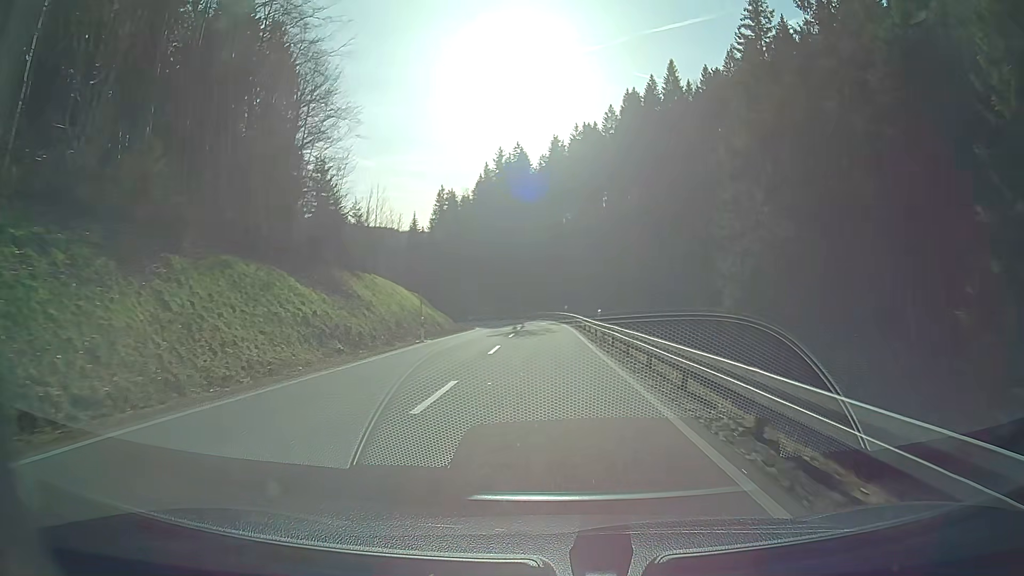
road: secondary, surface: asphalt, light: Day
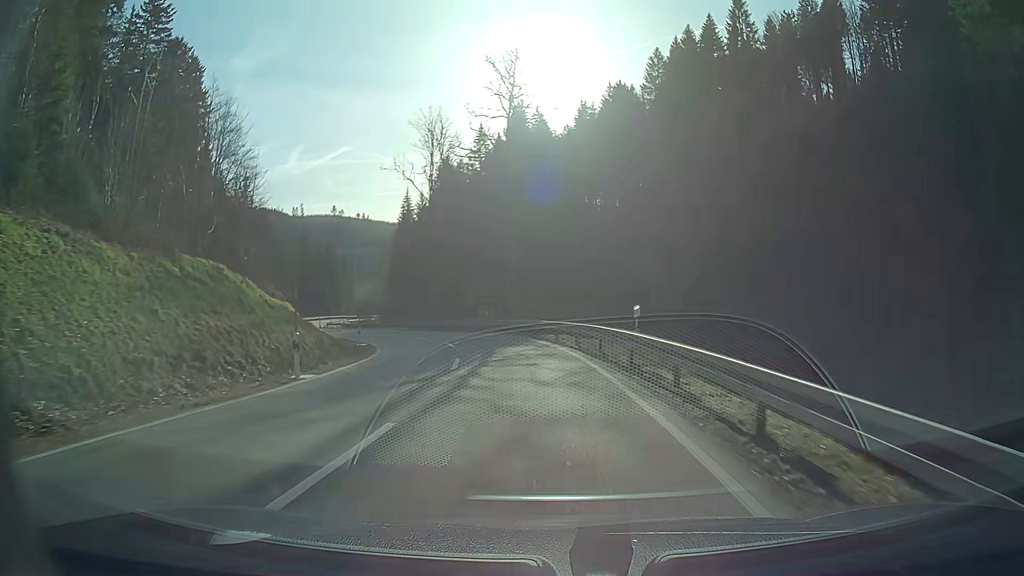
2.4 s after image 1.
(-0.4, +40.2) m; -3°
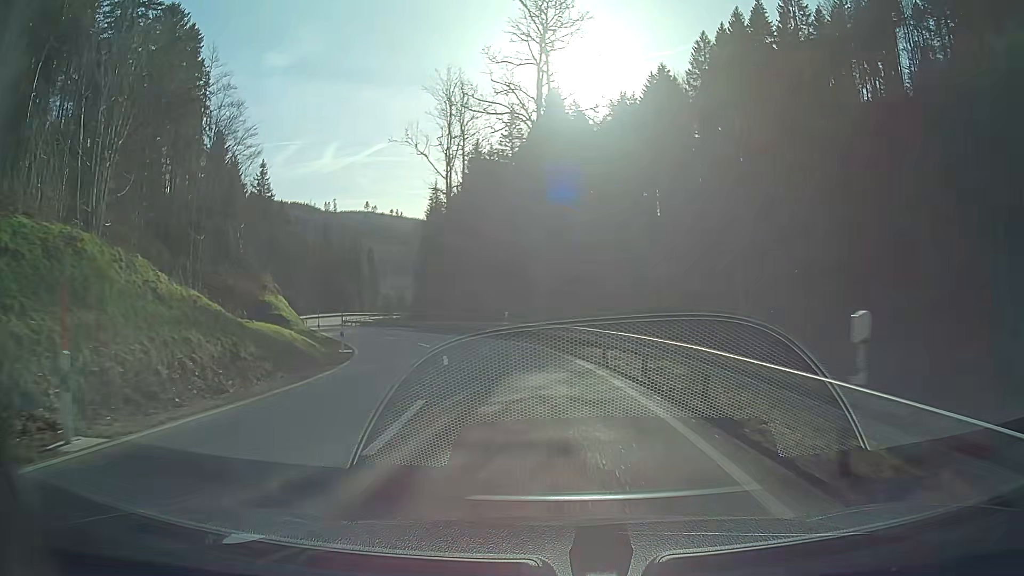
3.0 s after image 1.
(-0.3, +9.6) m; -3°
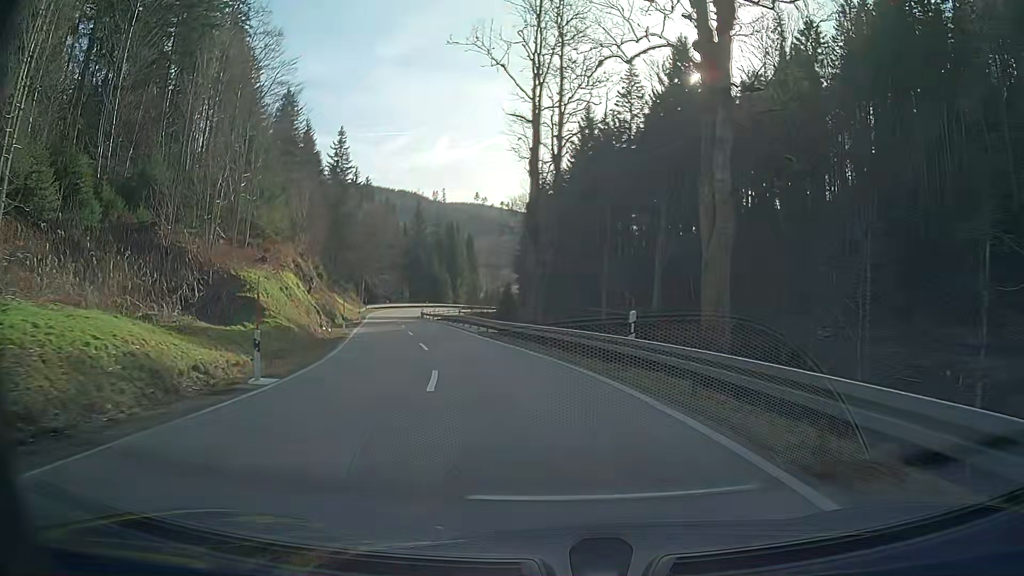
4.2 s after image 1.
(-1.6, +18.7) m; -10°
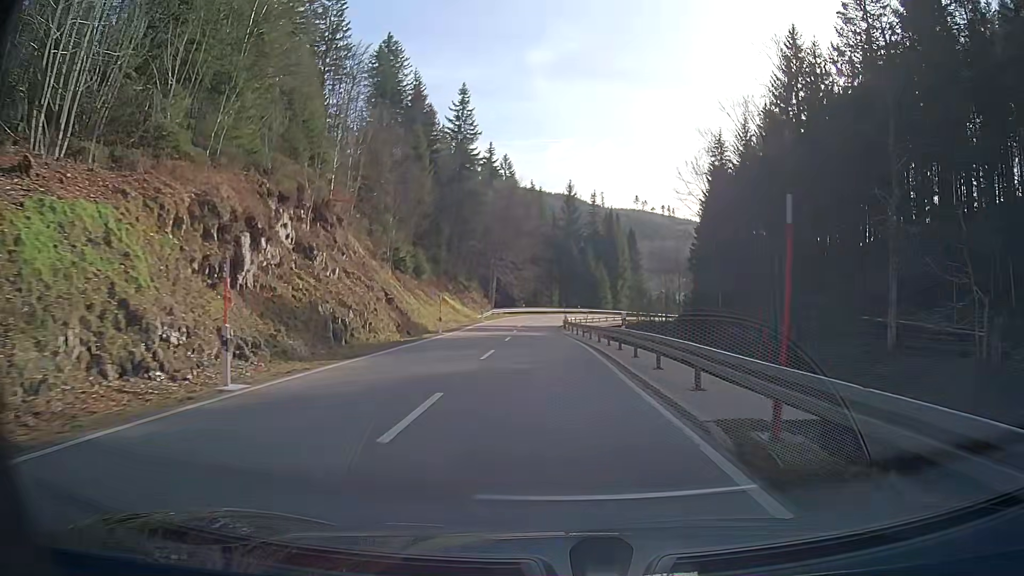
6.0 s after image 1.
(-3.4, +29.0) m; -12°
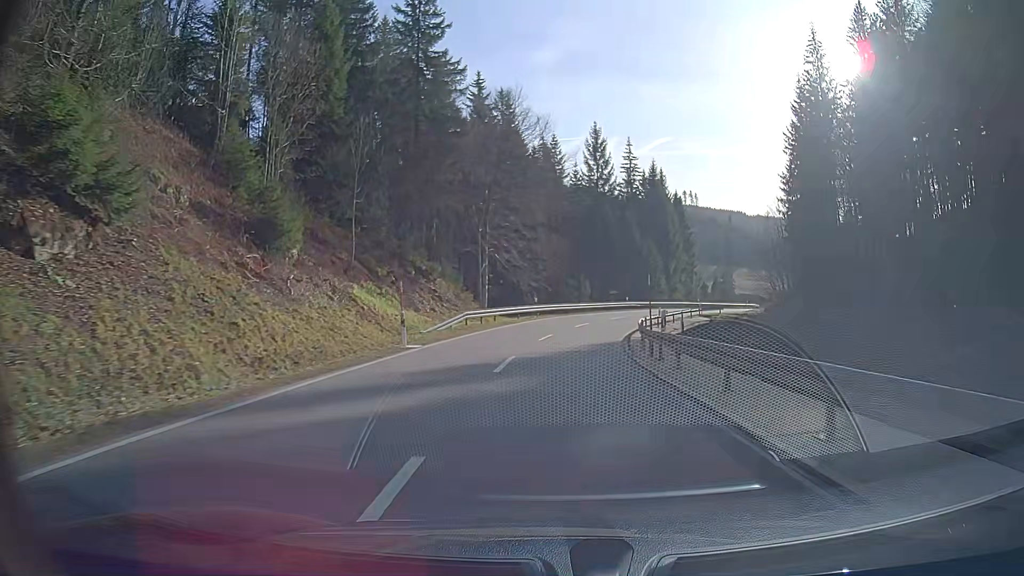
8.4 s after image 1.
(-0.7, +40.4) m; 0°
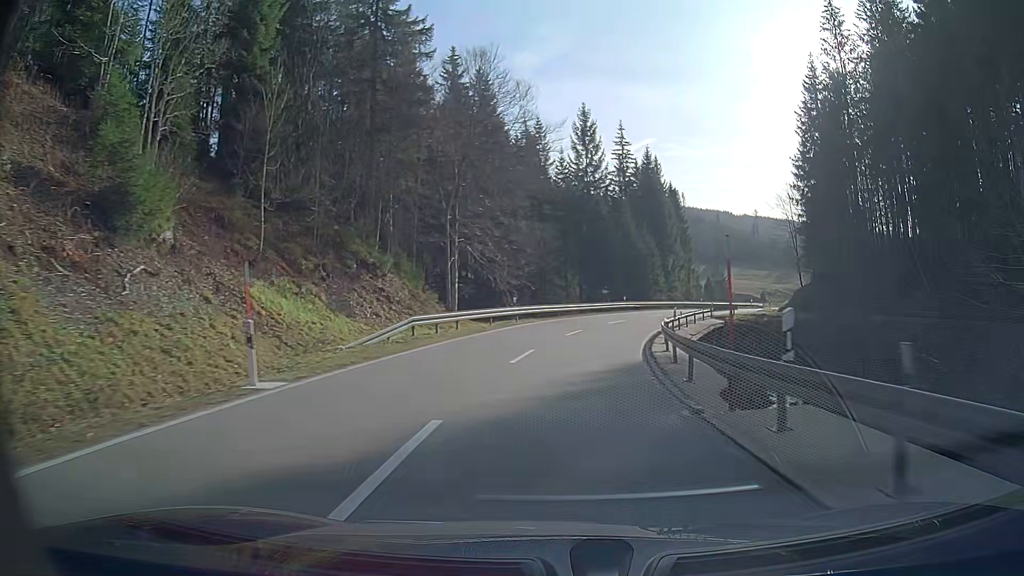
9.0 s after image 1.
(+0.2, +10.0) m; +2°
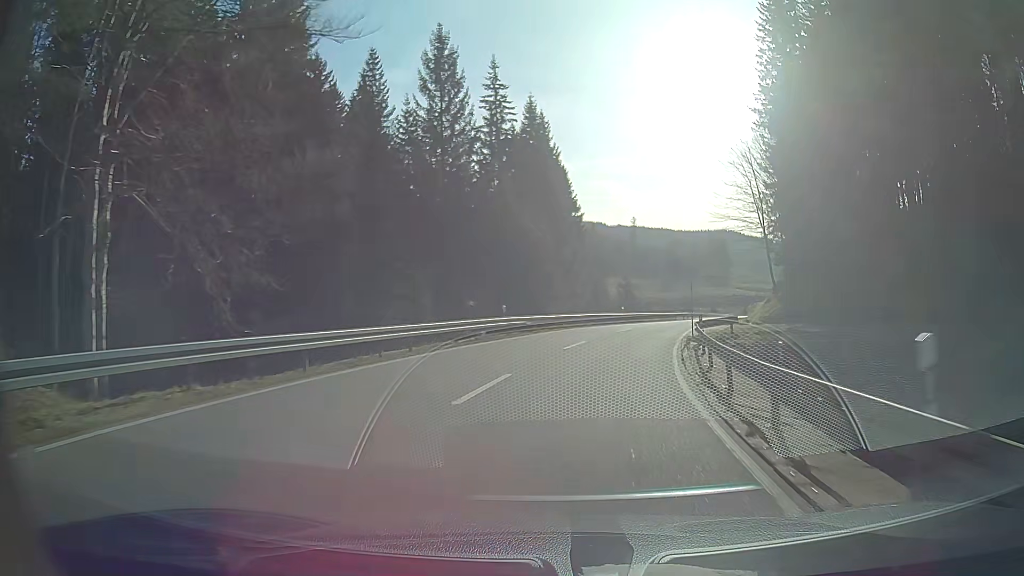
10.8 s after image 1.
(+2.6, +29.5) m; +11°
(0, +10) (+2, +20) (+4, +30) (+6, +39) (+9, +49) (+13, +58) (+17, +67) (+21, +77) (+25, +86) (+29, +95) m
